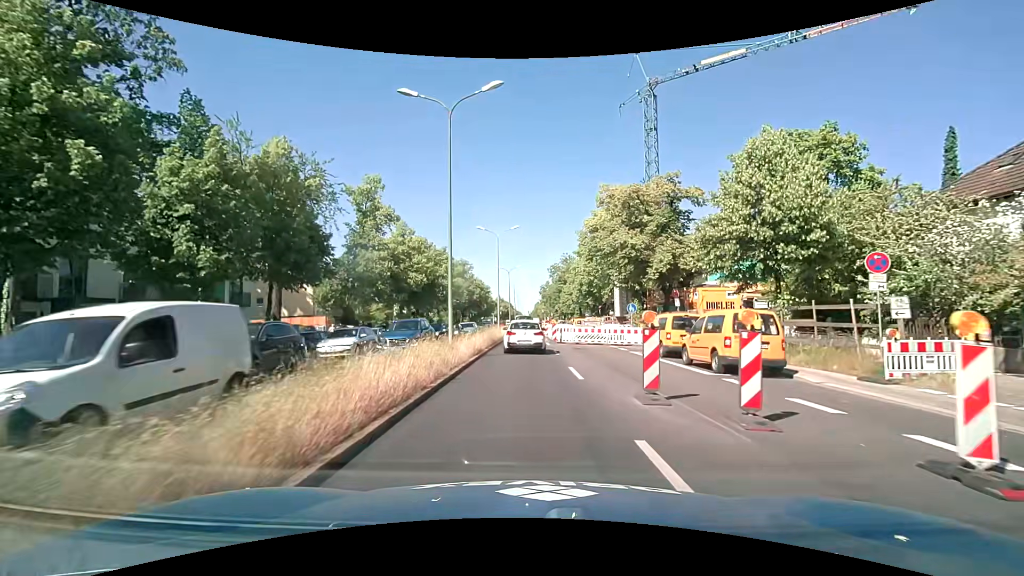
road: primary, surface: asphalt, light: Day
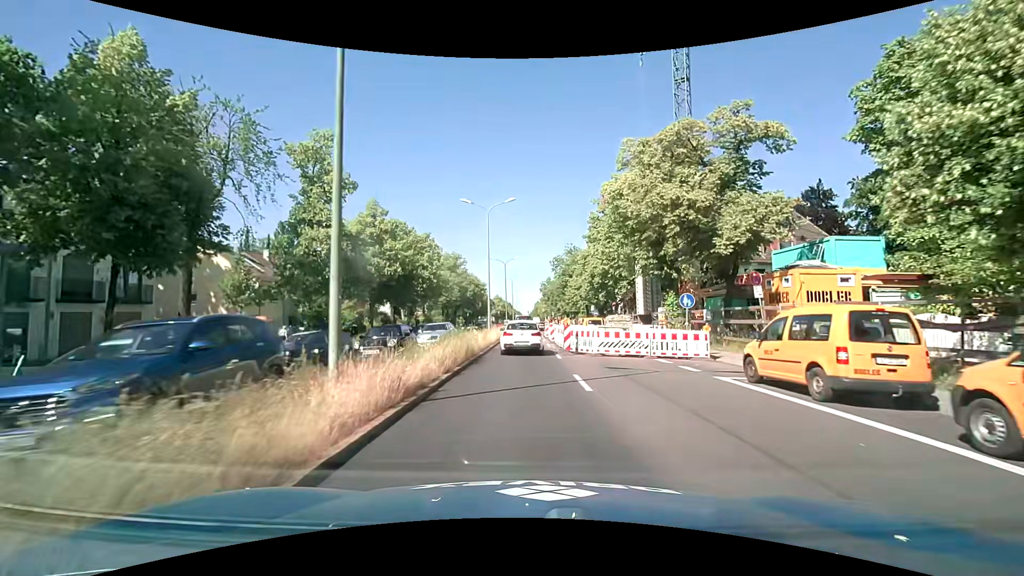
(0.0, +11.1) m; 0°
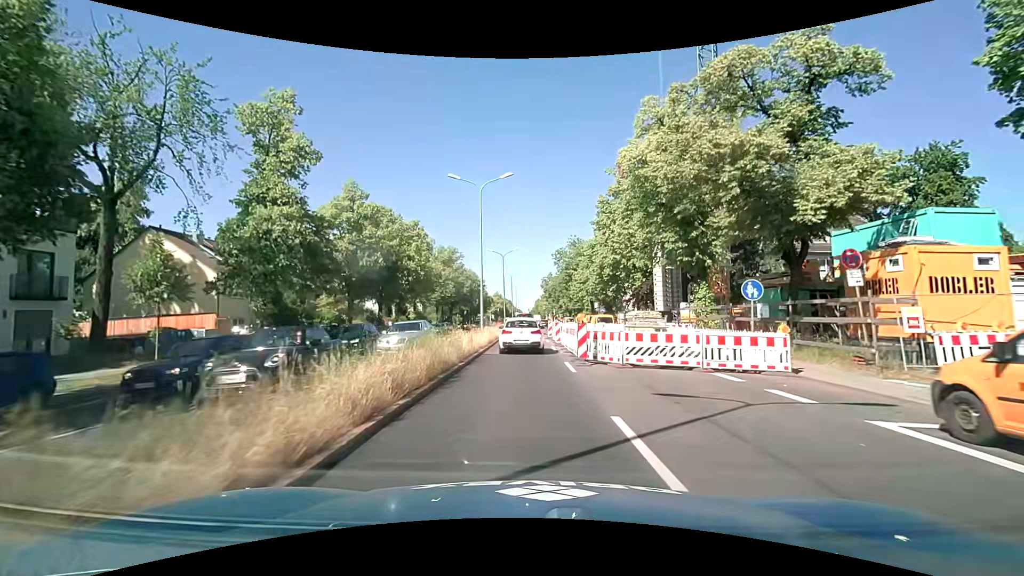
(0.0, +5.9) m; +1°
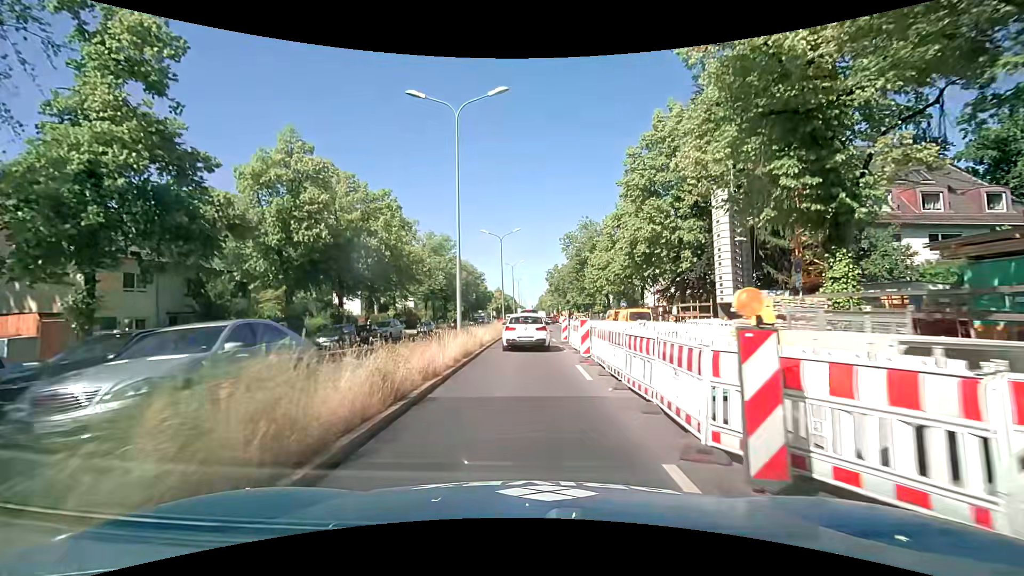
(-0.1, +11.4) m; -1°
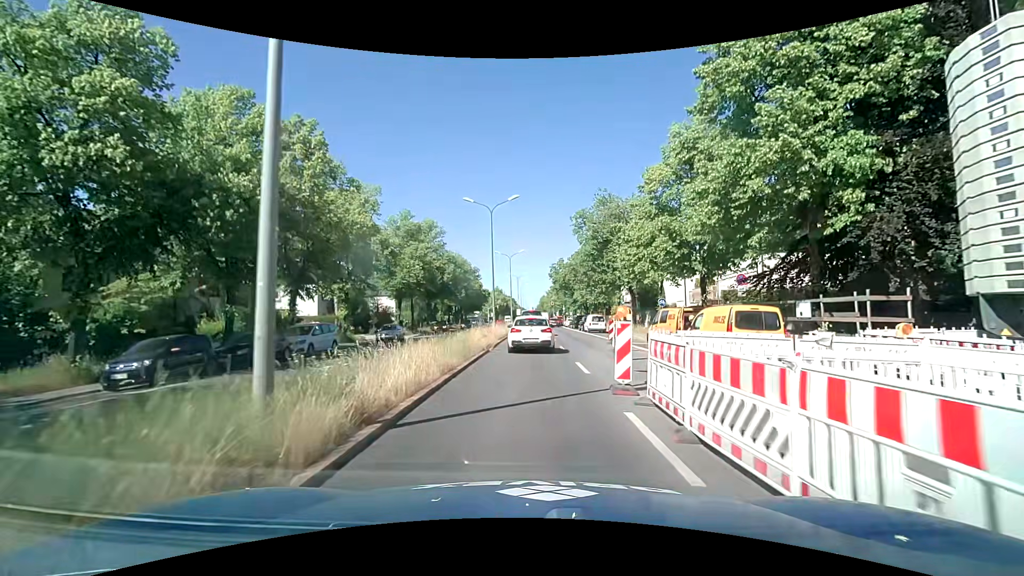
(-0.1, +14.4) m; 0°
